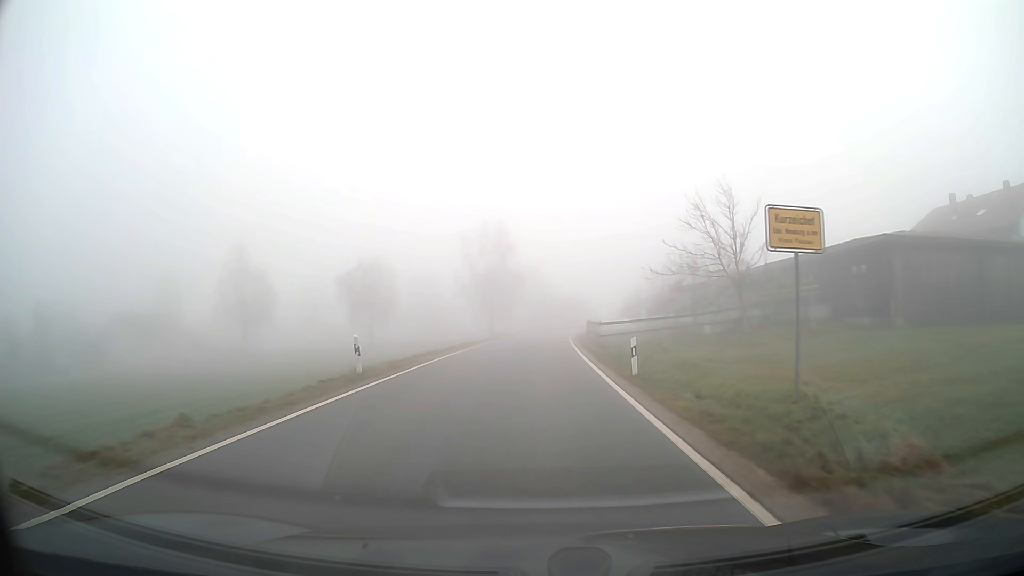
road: tertiary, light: Day
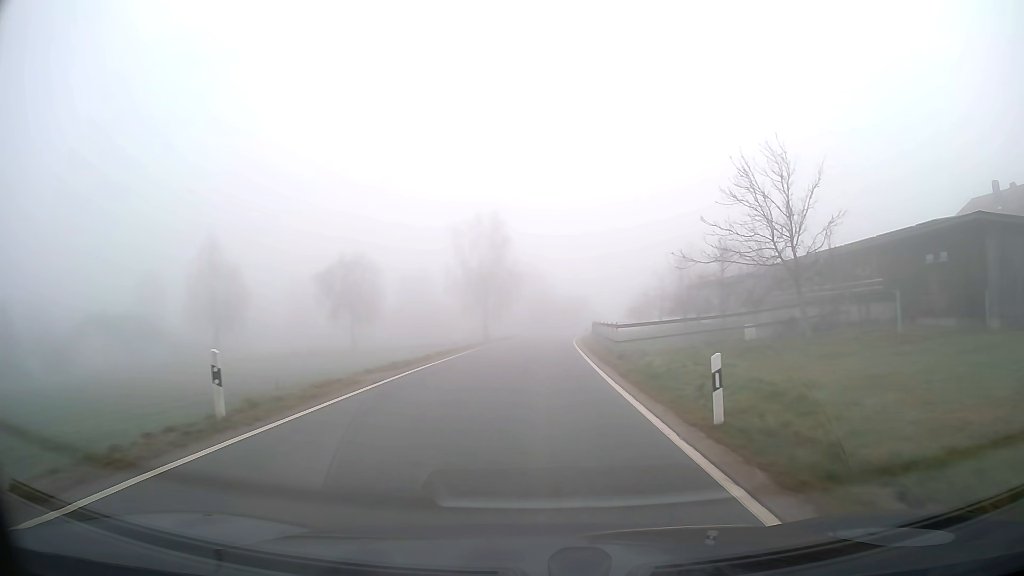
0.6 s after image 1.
(0.0, +7.3) m; 0°
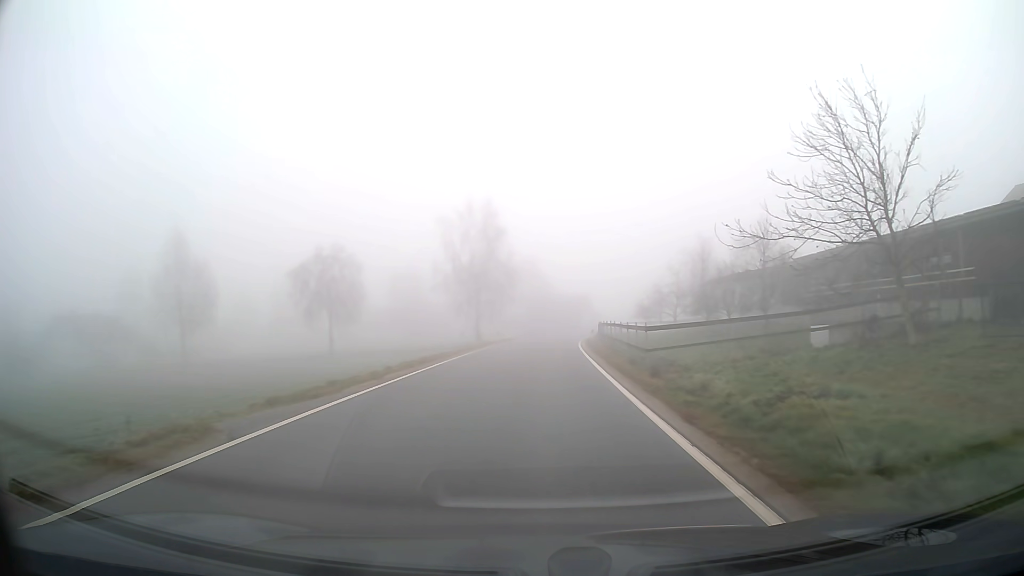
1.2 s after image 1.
(0.0, +7.2) m; 0°
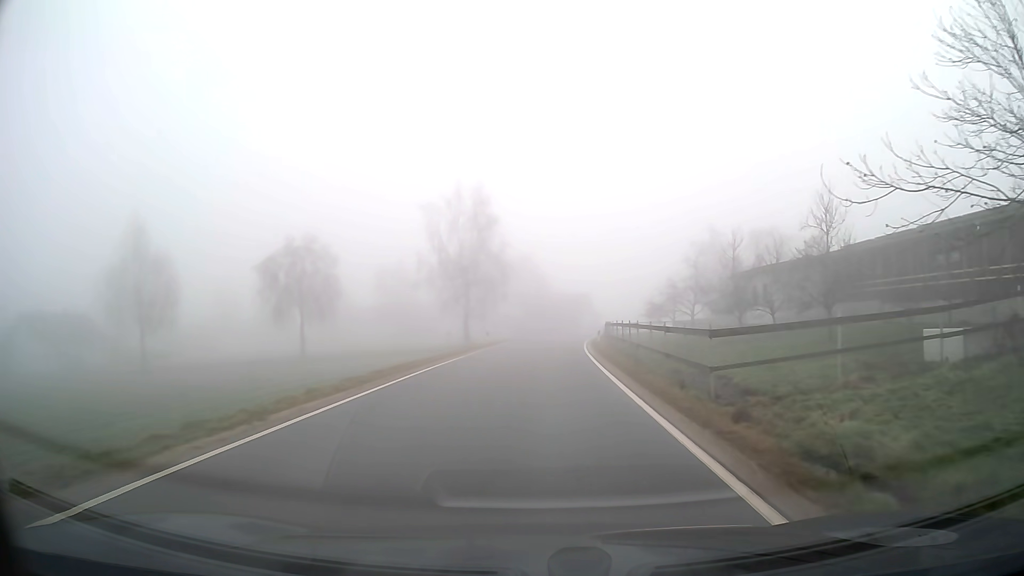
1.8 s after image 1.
(0.0, +7.2) m; 0°
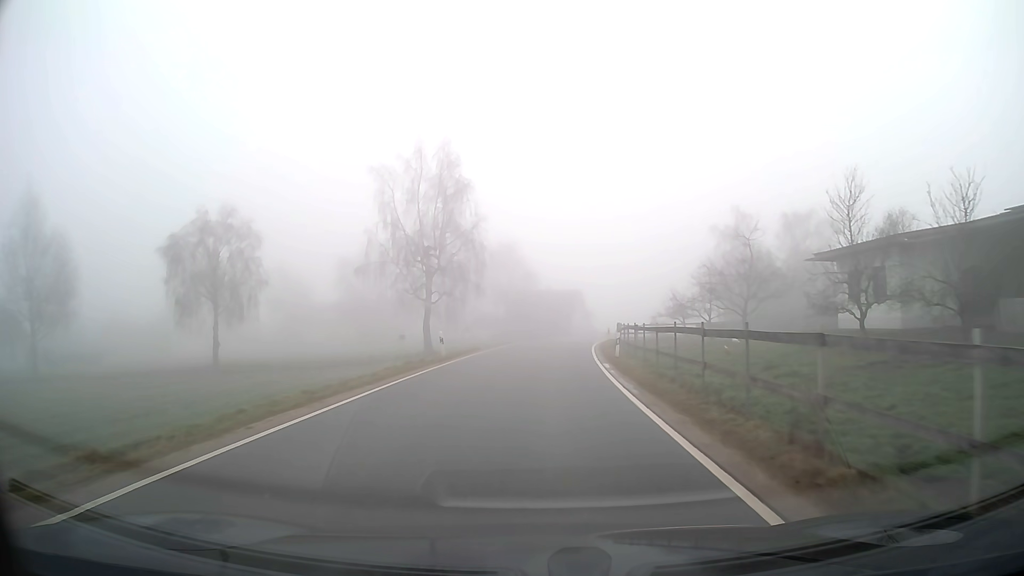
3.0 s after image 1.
(+0.1, +14.5) m; +1°
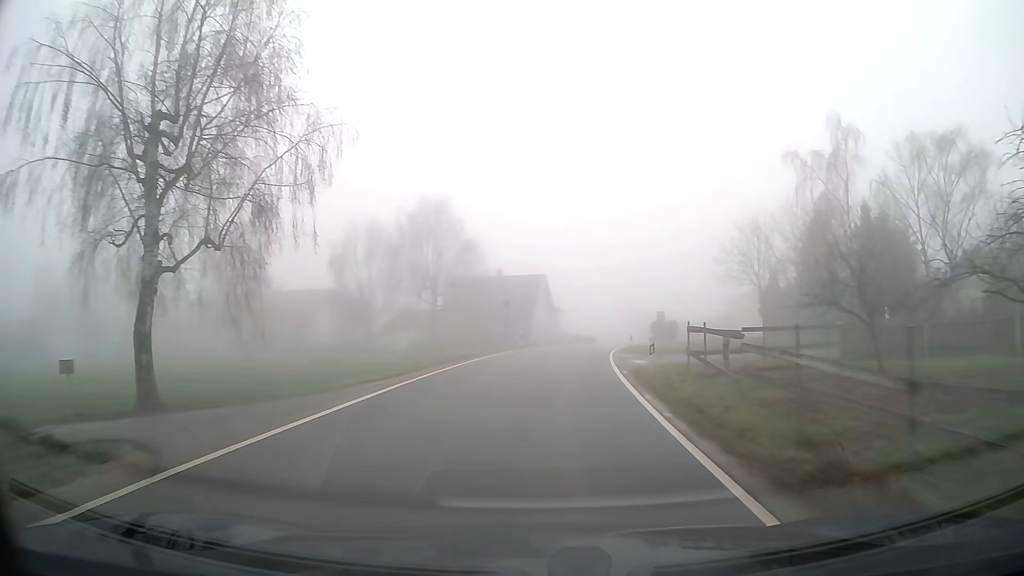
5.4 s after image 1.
(+1.0, +29.4) m; +4°
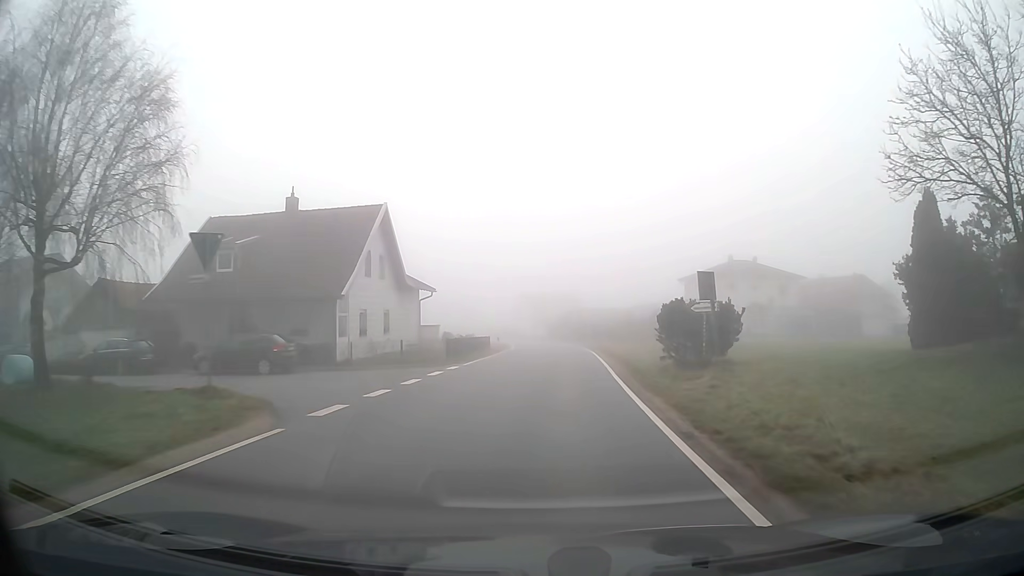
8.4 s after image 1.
(+2.9, +38.0) m; +9°
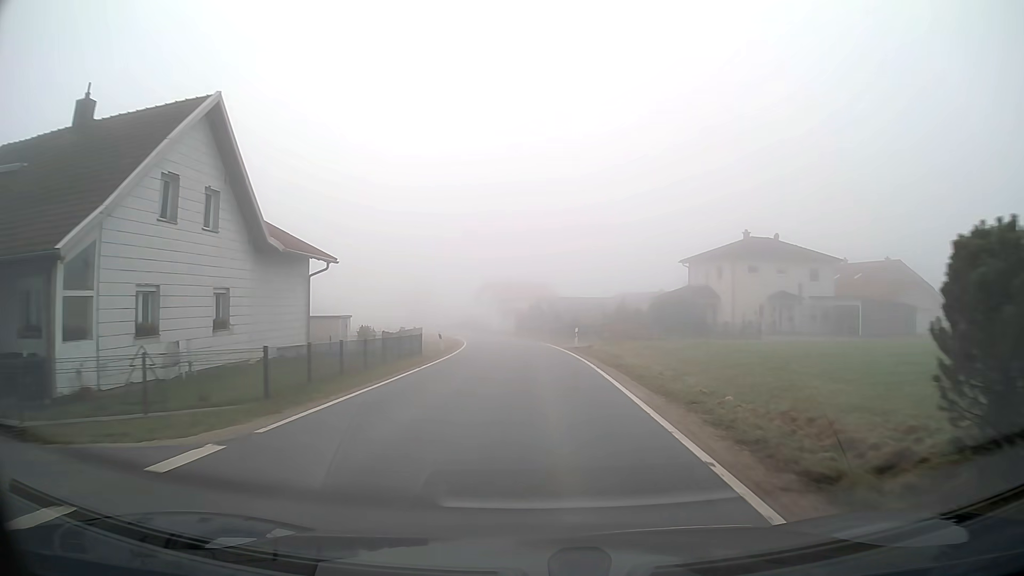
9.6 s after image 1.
(+0.4, +15.8) m; +2°
(0, +10) (0, +20) (0, +30) (-1, +40) (-2, +50) (-3, +60) (-5, +70) (-7, +79) (-10, +89) (-13, +99) m
